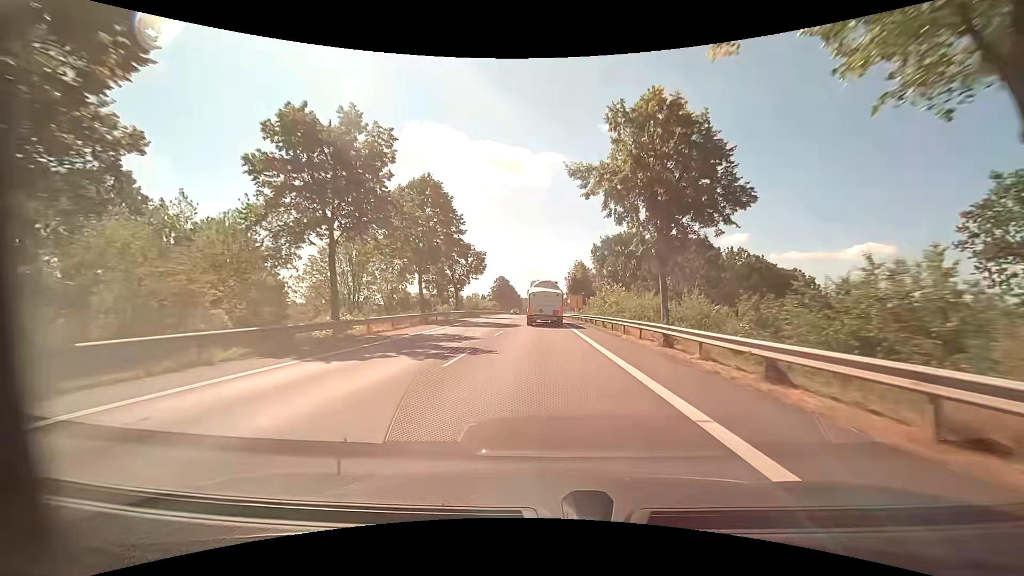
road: primary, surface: asphalt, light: Day
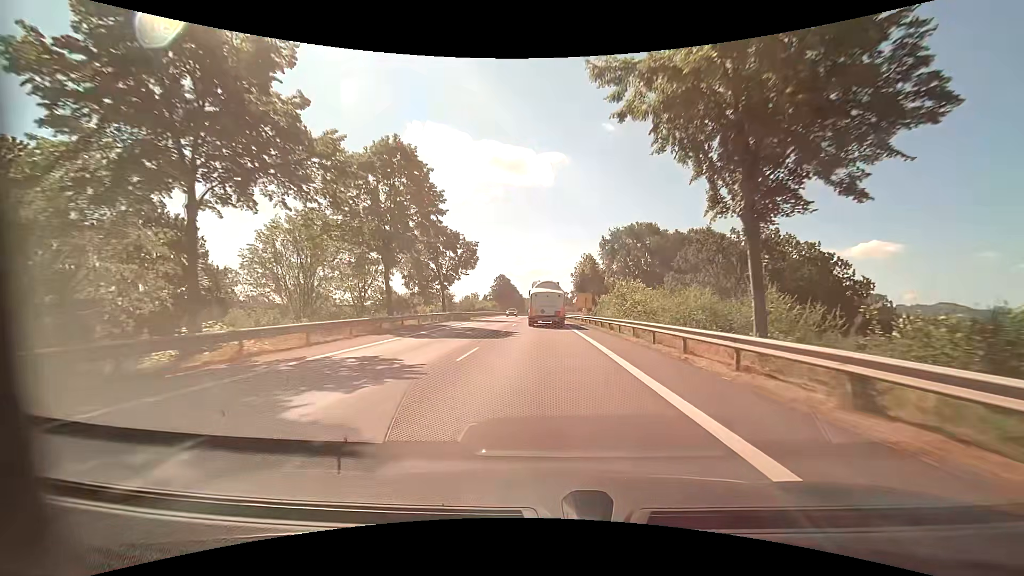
(0.0, +10.5) m; -1°
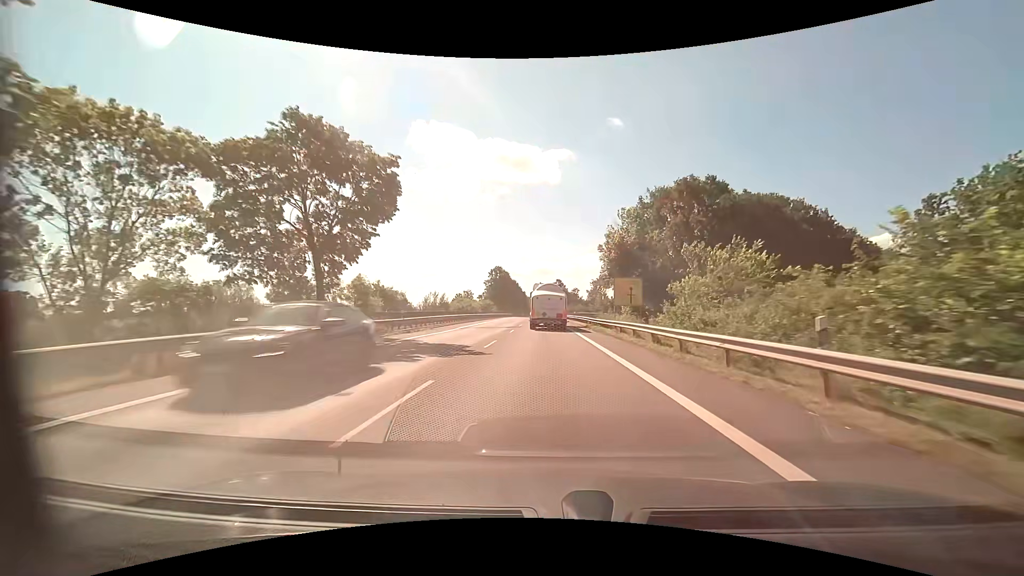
(-0.1, +31.5) m; 0°
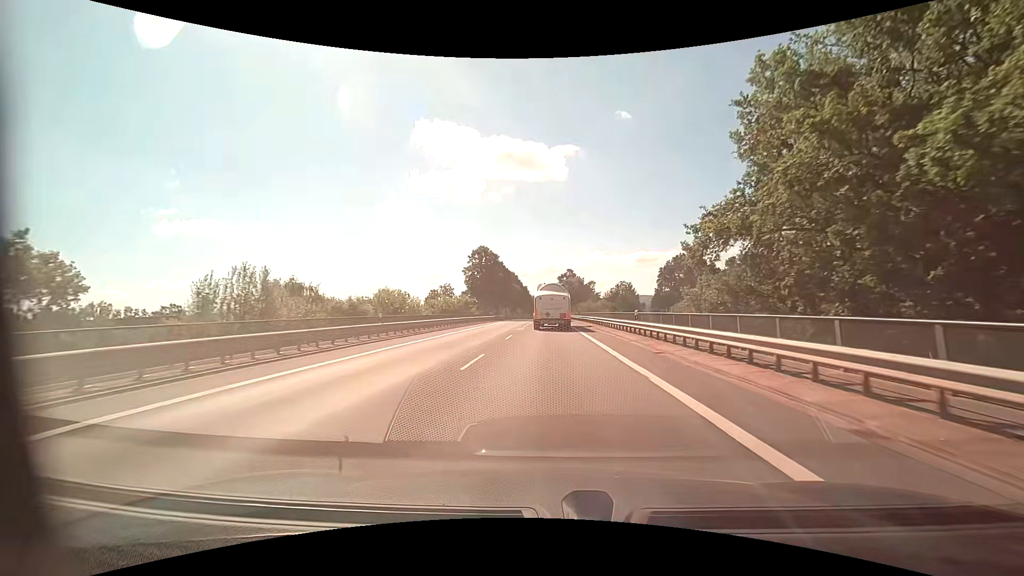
(-0.3, +42.1) m; -1°
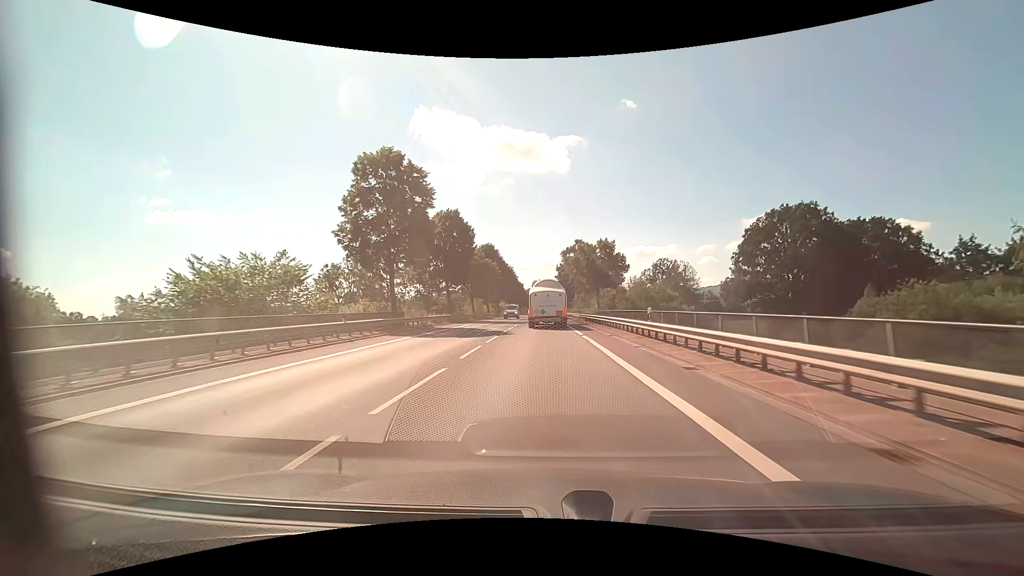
(+0.1, +52.3) m; 0°
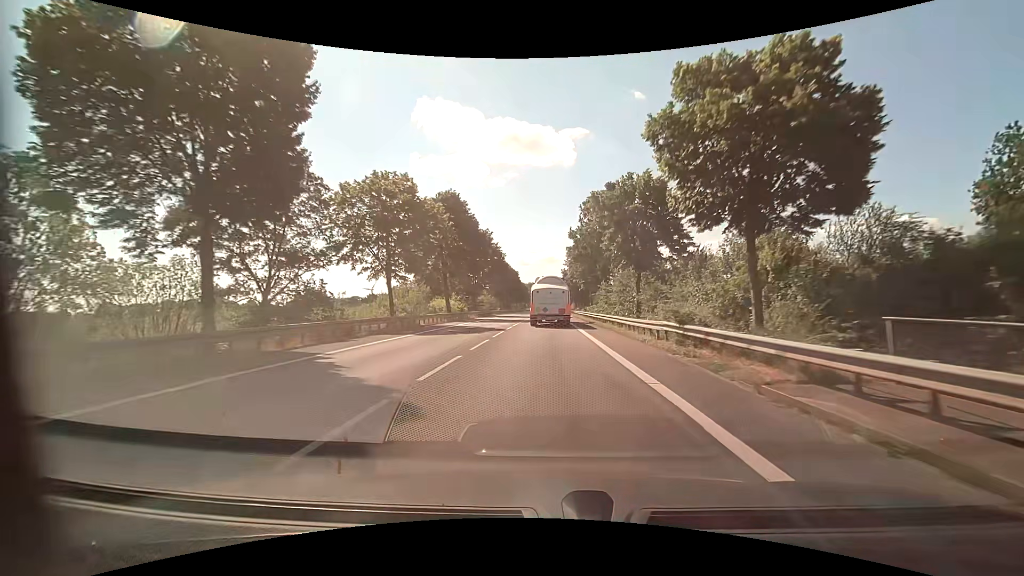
(-0.2, +40.9) m; 0°
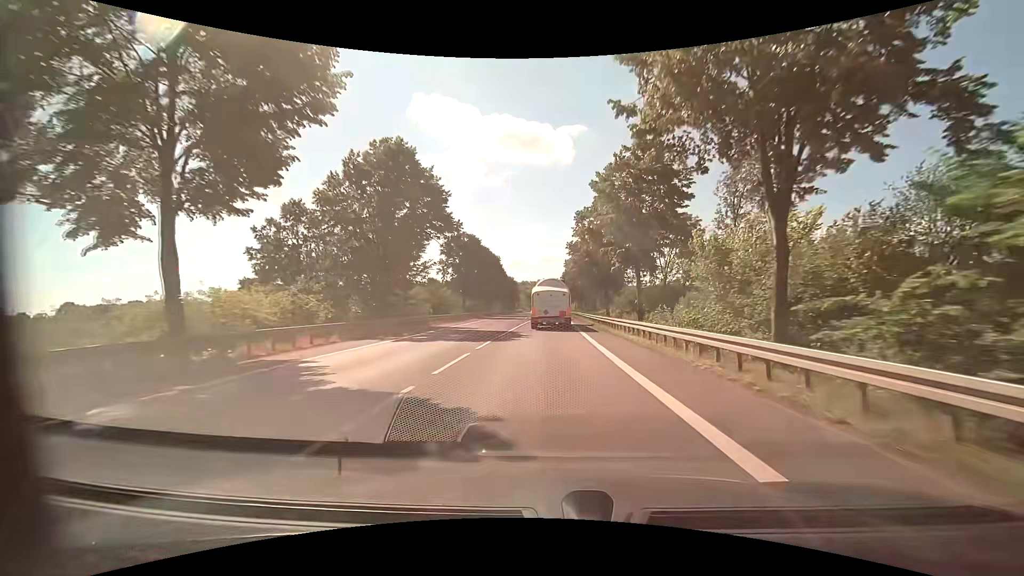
(-0.1, +40.2) m; 0°
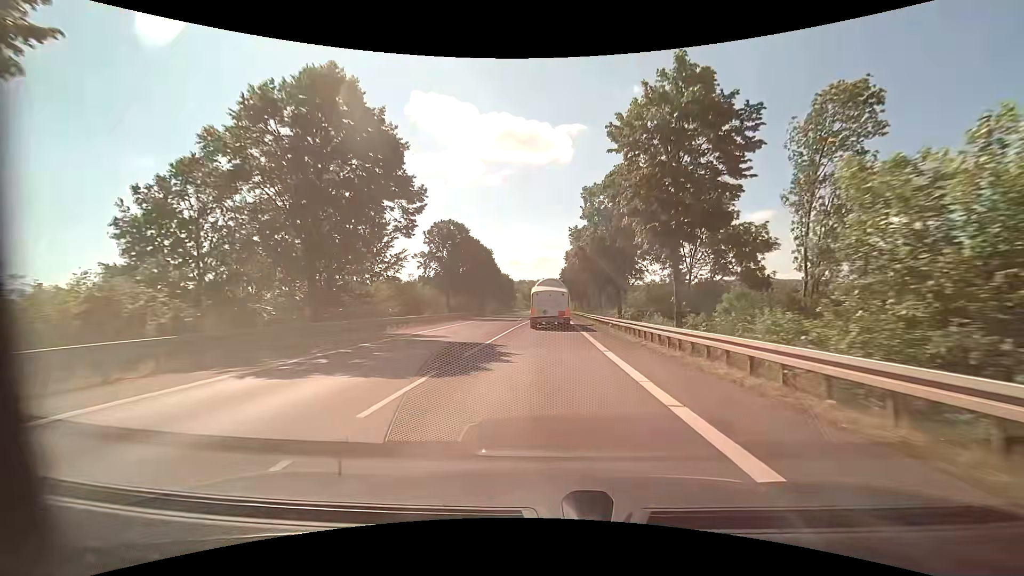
(0.0, +10.0) m; +1°
(0, +10) (0, +20) (0, +30) (0, +40) (0, +50) (0, +60) (0, +70) (0, +80) (+1, +90) (+1, +100) m
